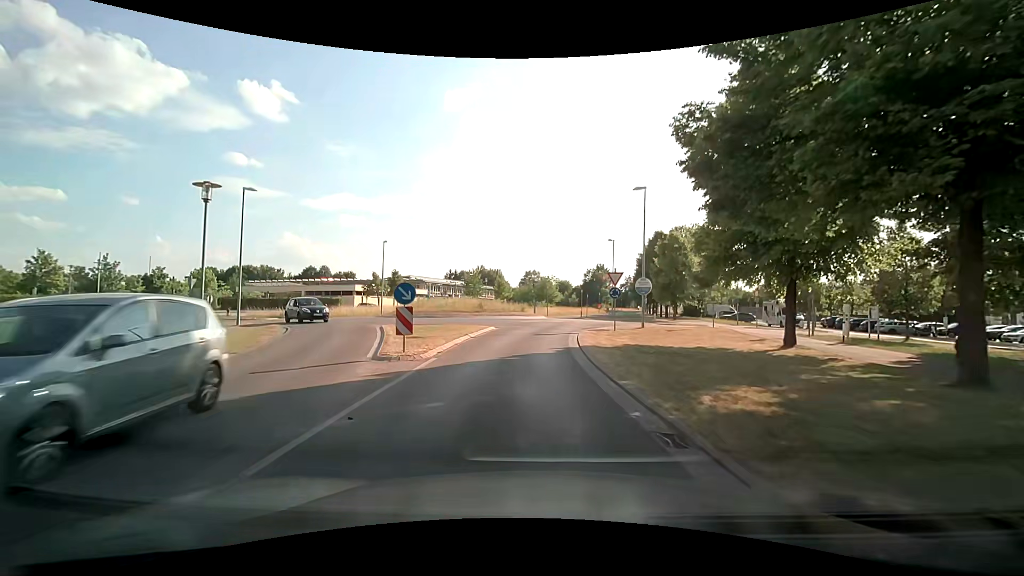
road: tertiary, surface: asphalt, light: Day
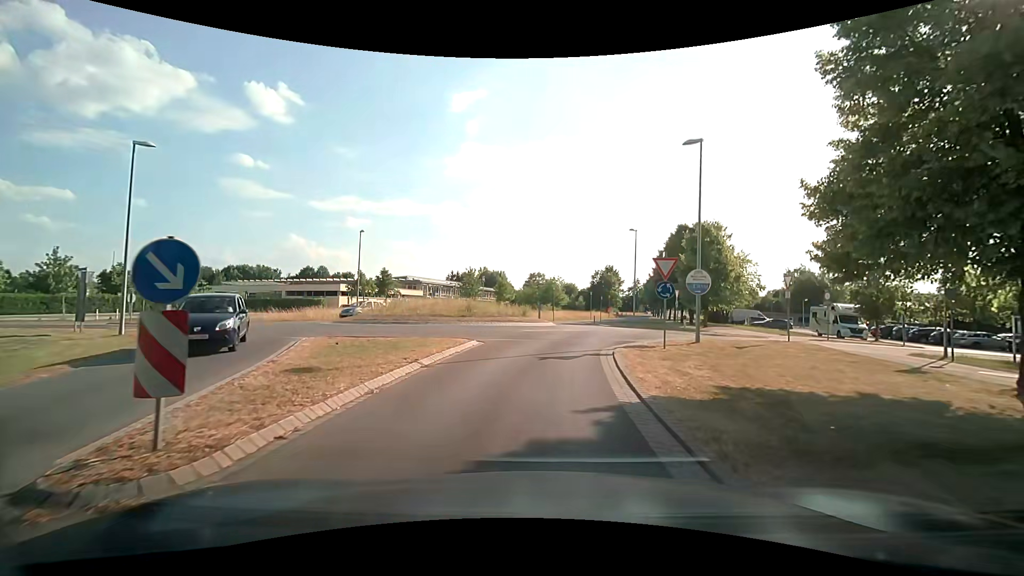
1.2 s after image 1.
(-0.1, +8.7) m; 0°
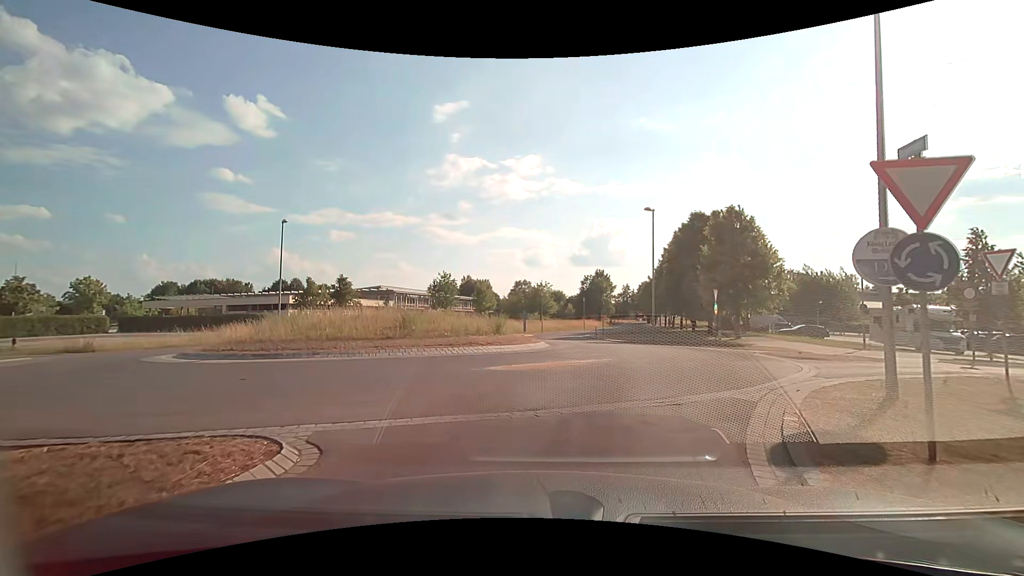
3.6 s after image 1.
(0.0, +11.1) m; +1°
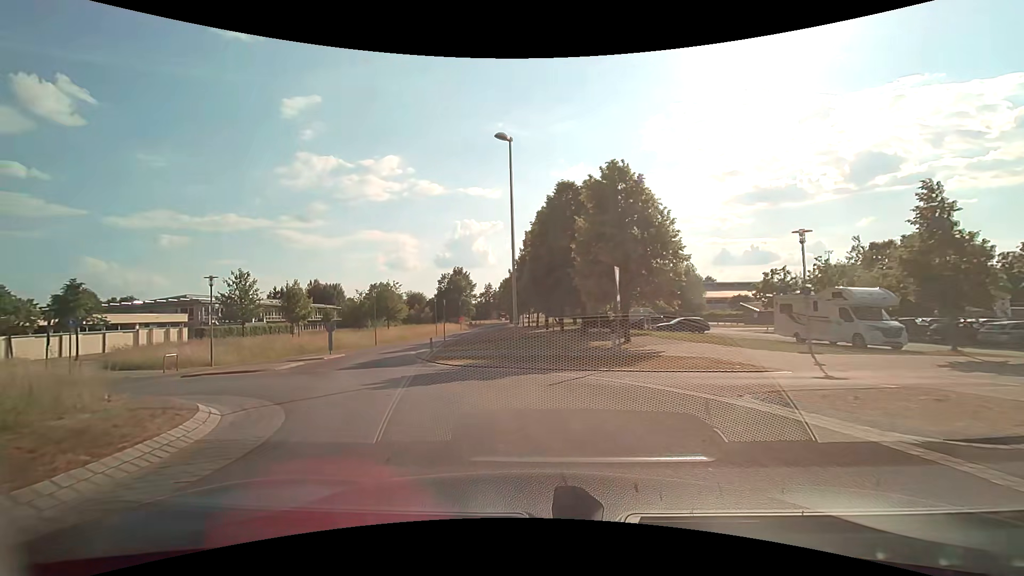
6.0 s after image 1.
(+2.4, +13.9) m; +16°
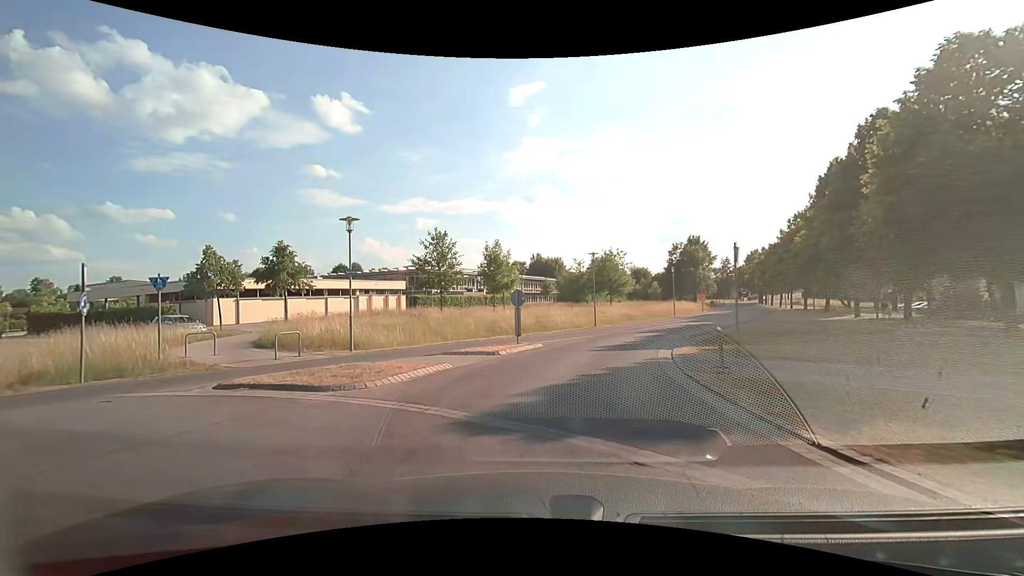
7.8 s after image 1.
(-3.5, +13.4) m; -26°
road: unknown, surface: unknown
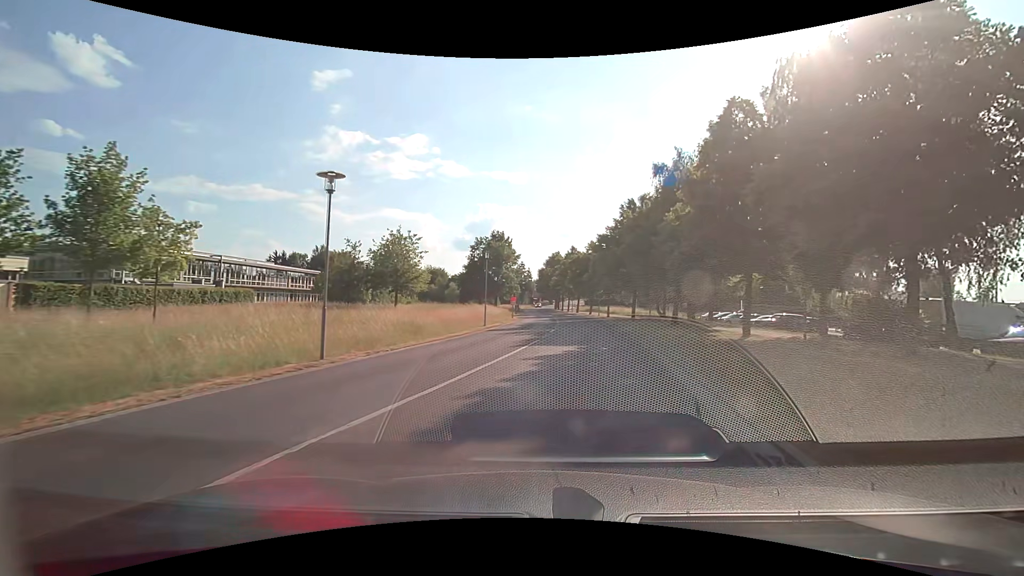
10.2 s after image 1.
(+3.0, +20.2) m; +22°
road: tertiary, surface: asphalt
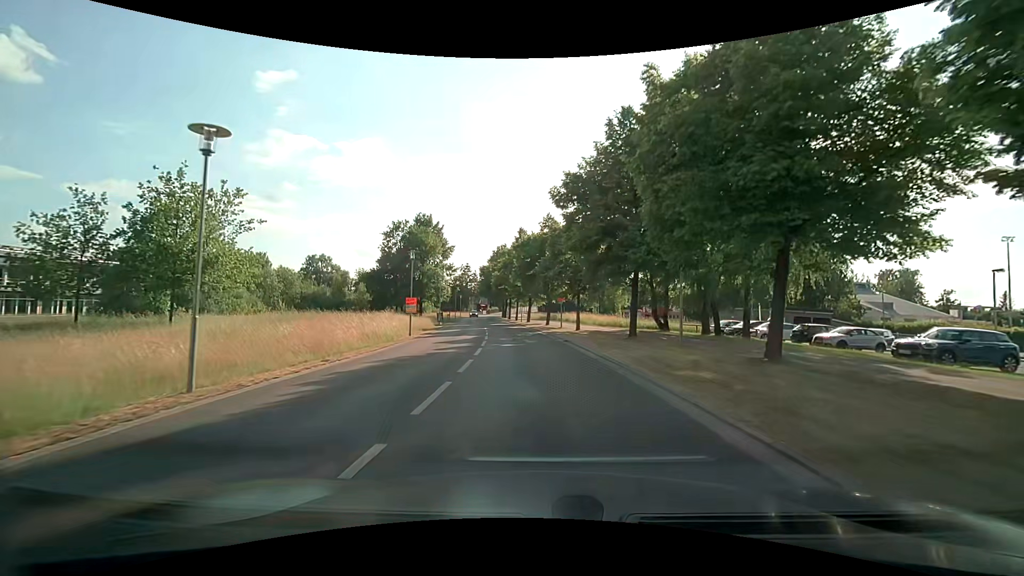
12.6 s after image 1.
(+2.0, +23.9) m; +5°
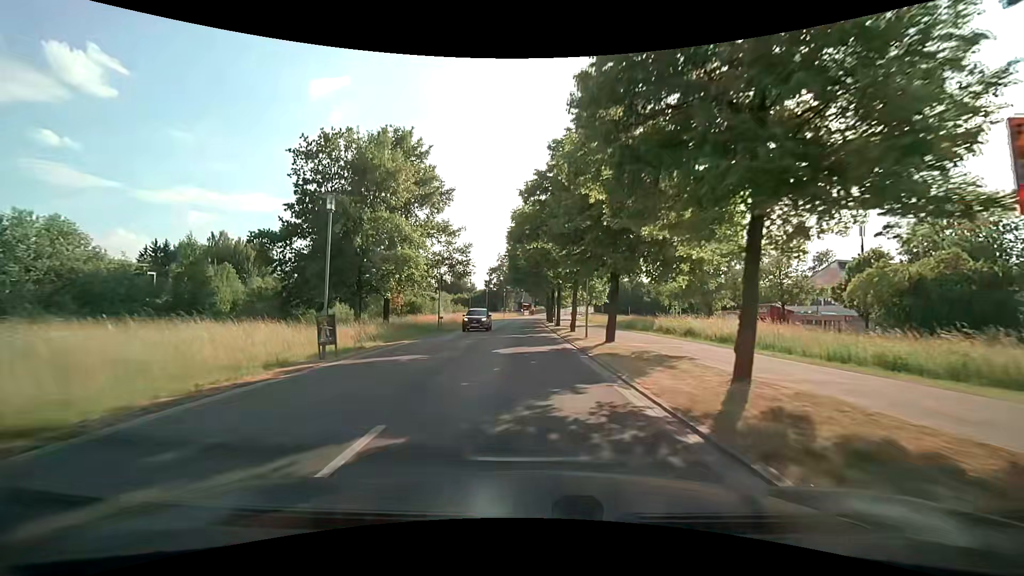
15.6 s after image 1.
(-1.6, +35.9) m; -6°
(0, +10) (0, +20) (-1, +30) (-1, +40) (-1, +50) (-1, +60) (-1, +70) (-1, +80) (-1, +90) (0, +100) m
